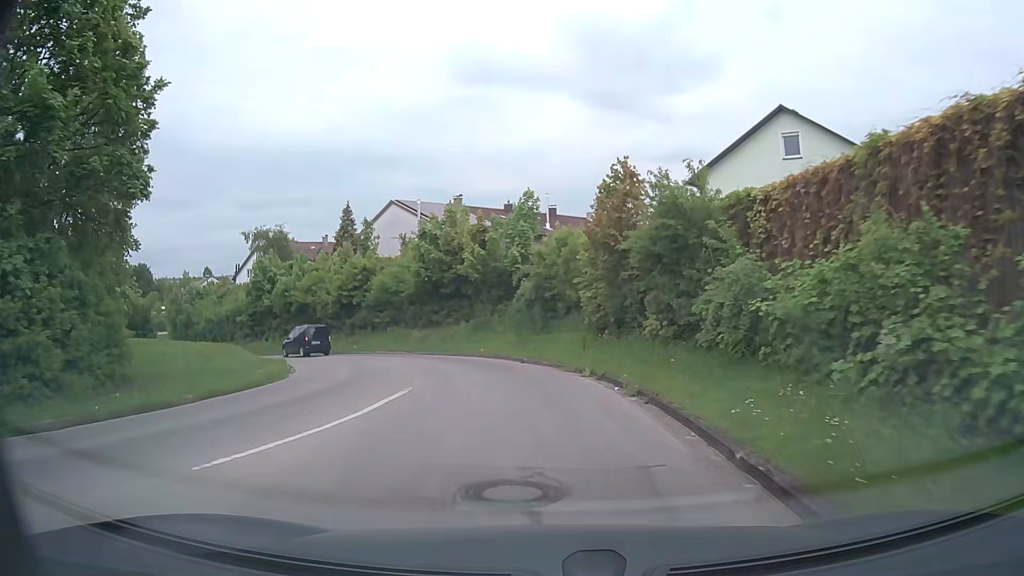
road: secondary_link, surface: asphalt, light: Day
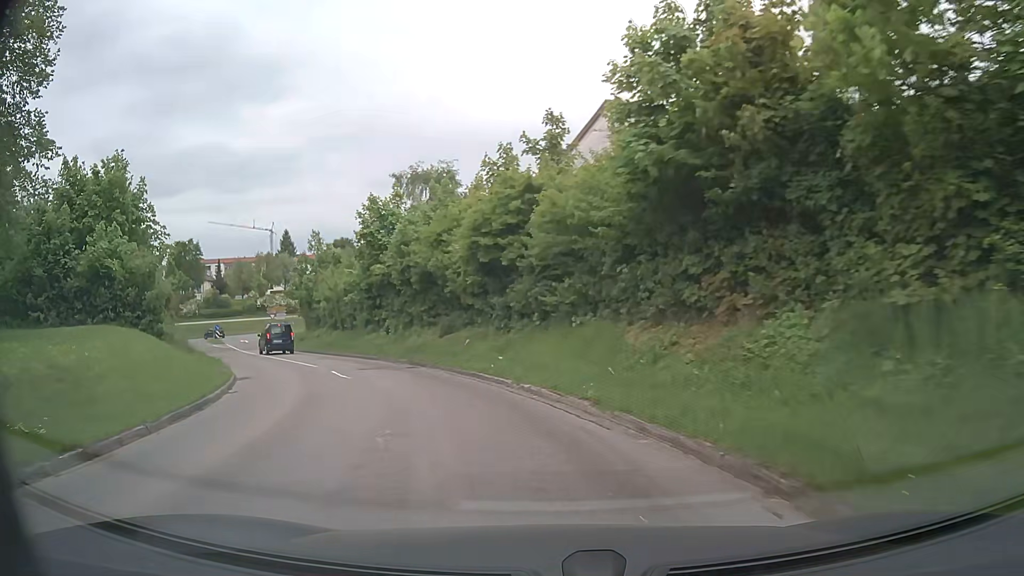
(-3.3, +23.2) m; -20°
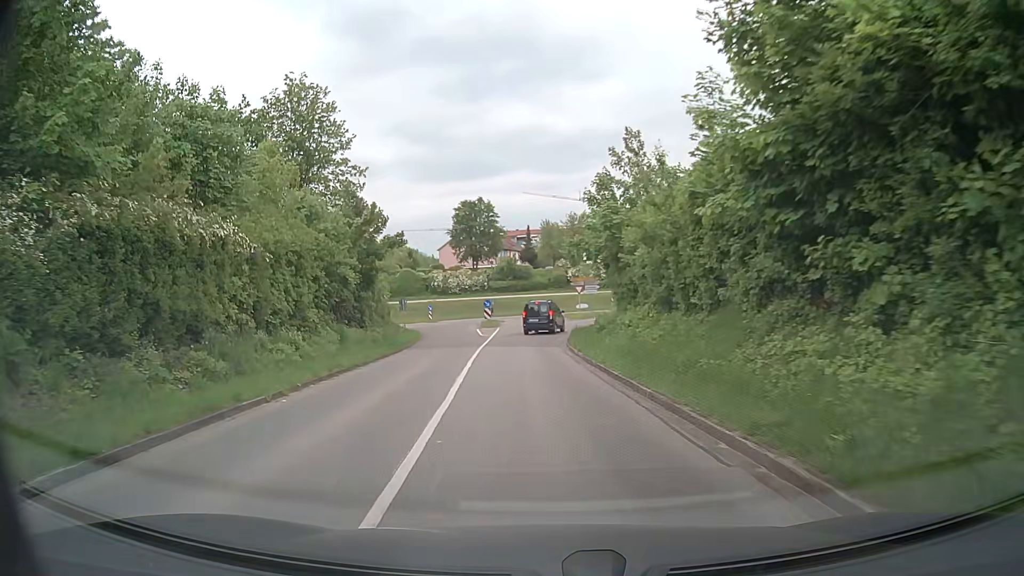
(-6.9, +23.8) m; -29°
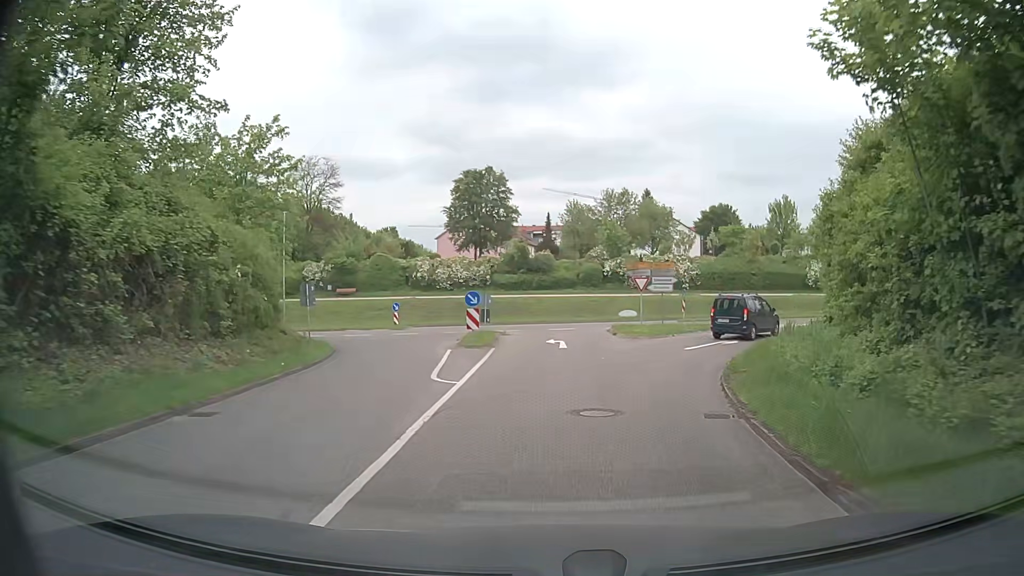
(-0.9, +24.7) m; 0°
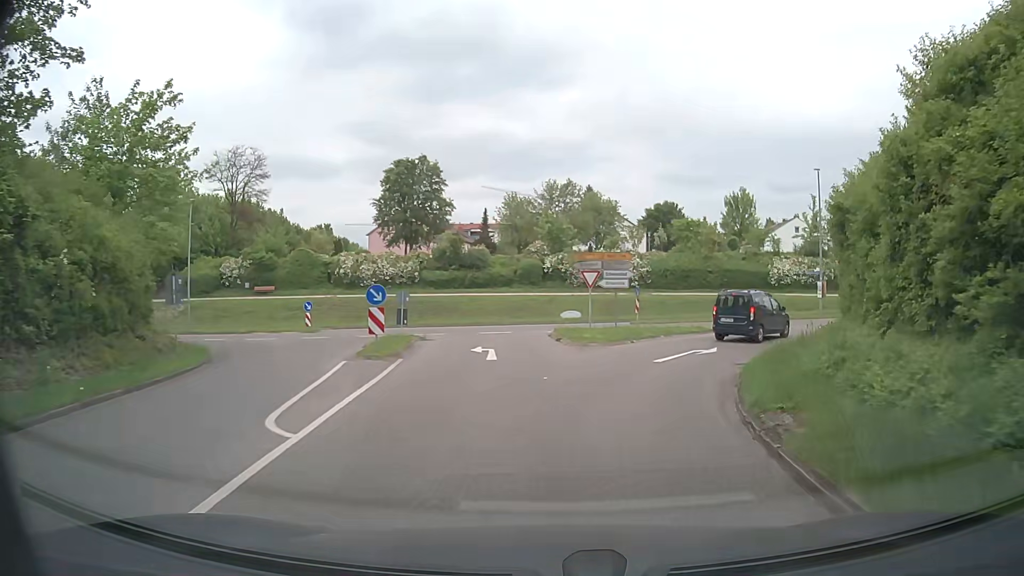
(+0.2, +5.7) m; +5°
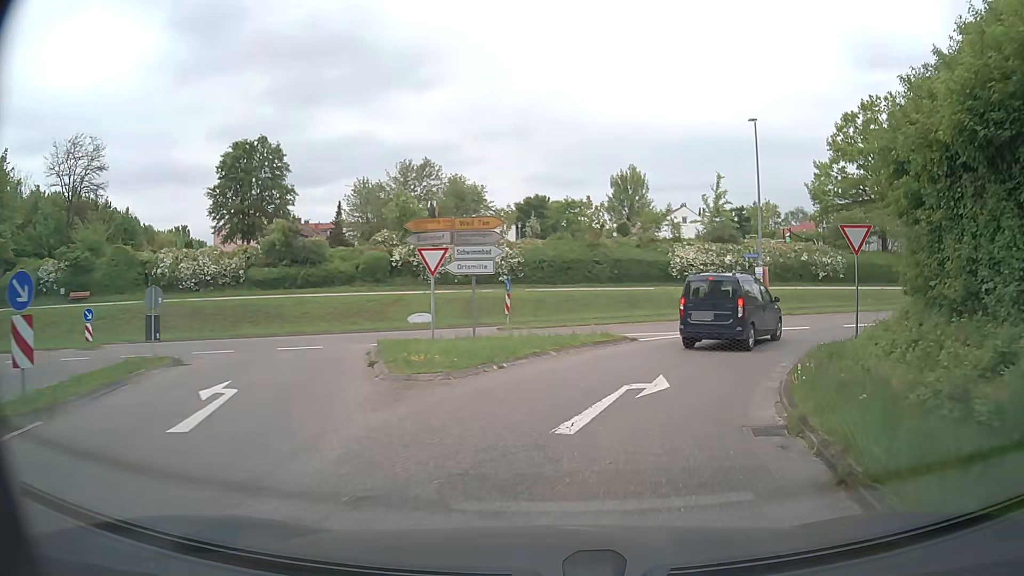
(+0.9, +10.0) m; +11°
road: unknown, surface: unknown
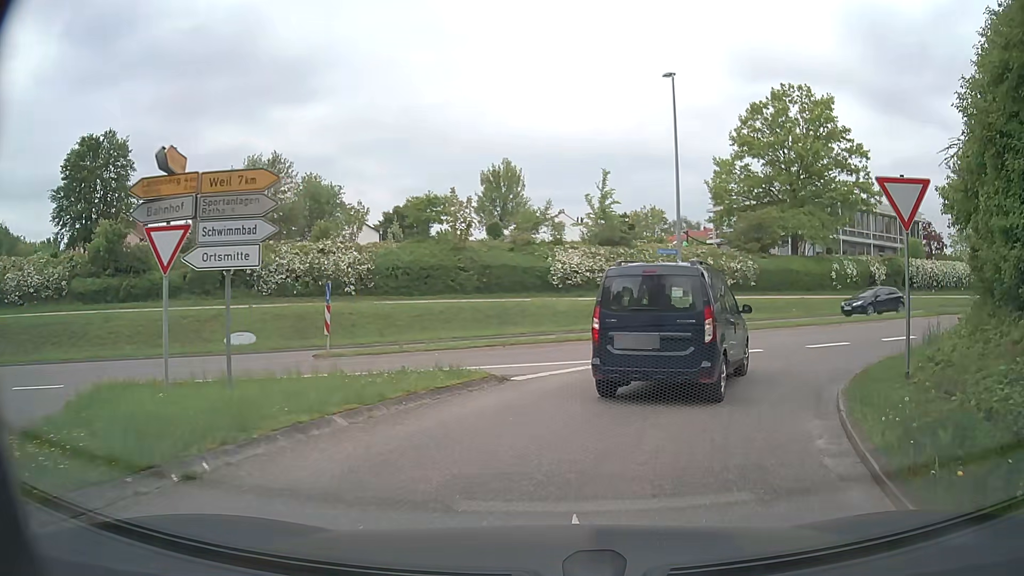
(+0.6, +7.0) m; +10°
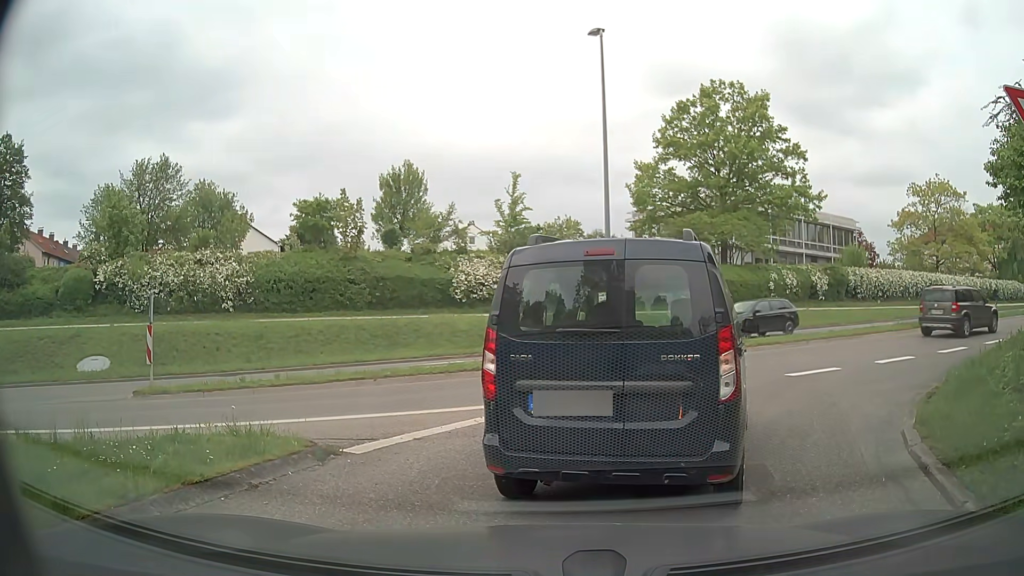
(+0.3, +4.3) m; +6°
